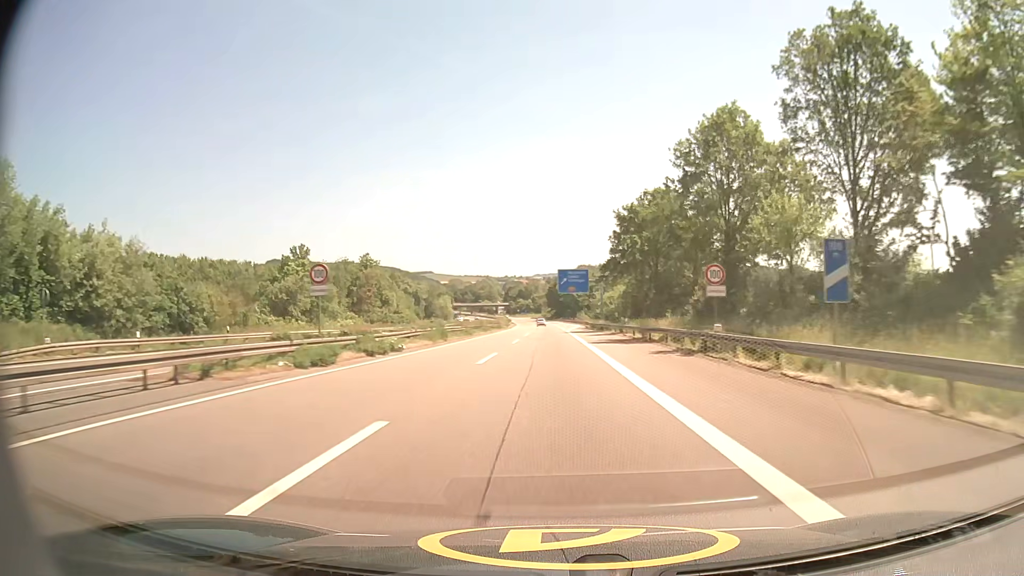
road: motorway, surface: asphalt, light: Day
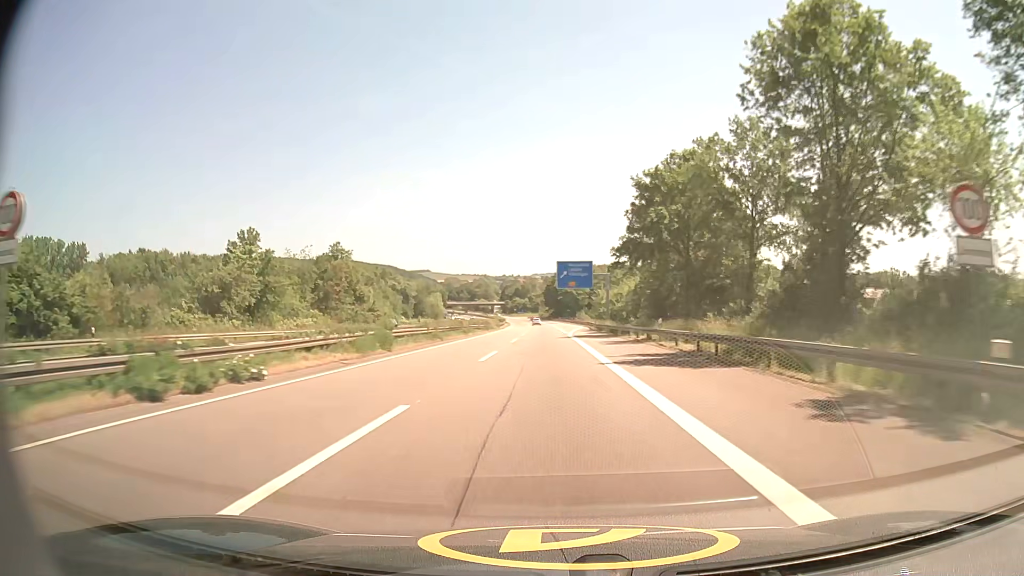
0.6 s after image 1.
(0.0, +15.9) m; 0°
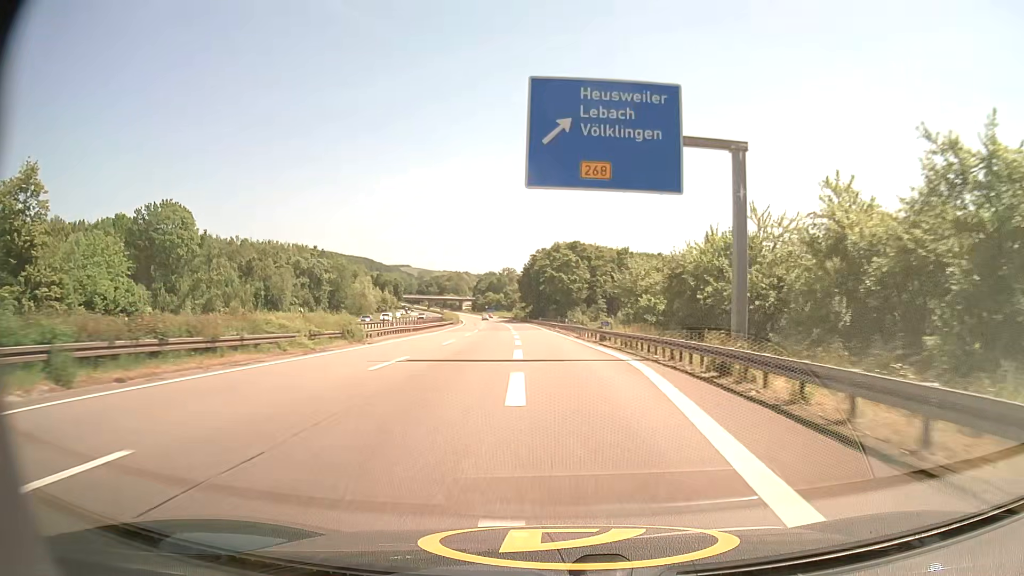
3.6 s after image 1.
(+1.0, +75.5) m; +2°
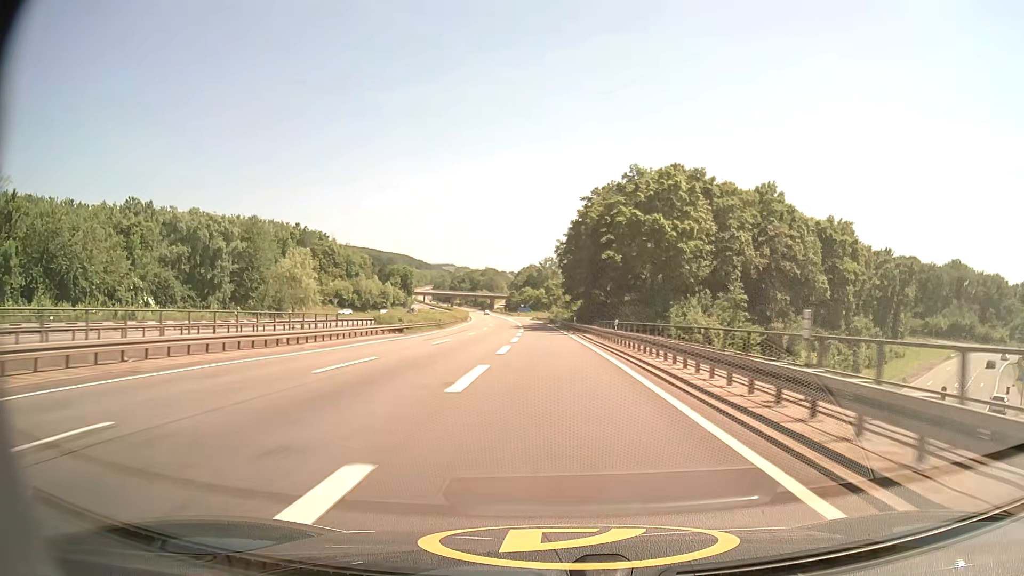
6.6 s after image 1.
(-2.6, +70.3) m; -4°
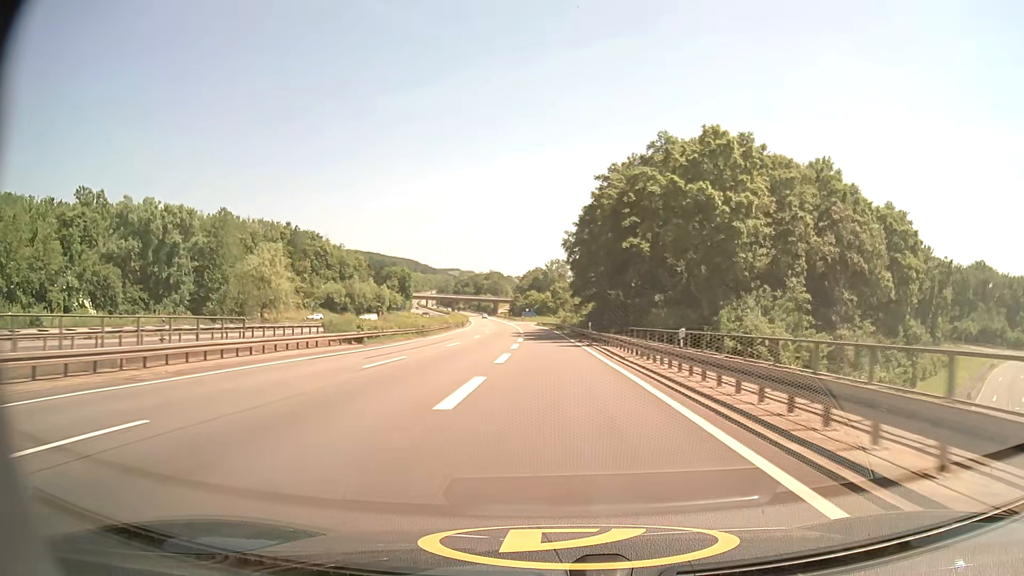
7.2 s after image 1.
(-0.1, +13.6) m; -1°
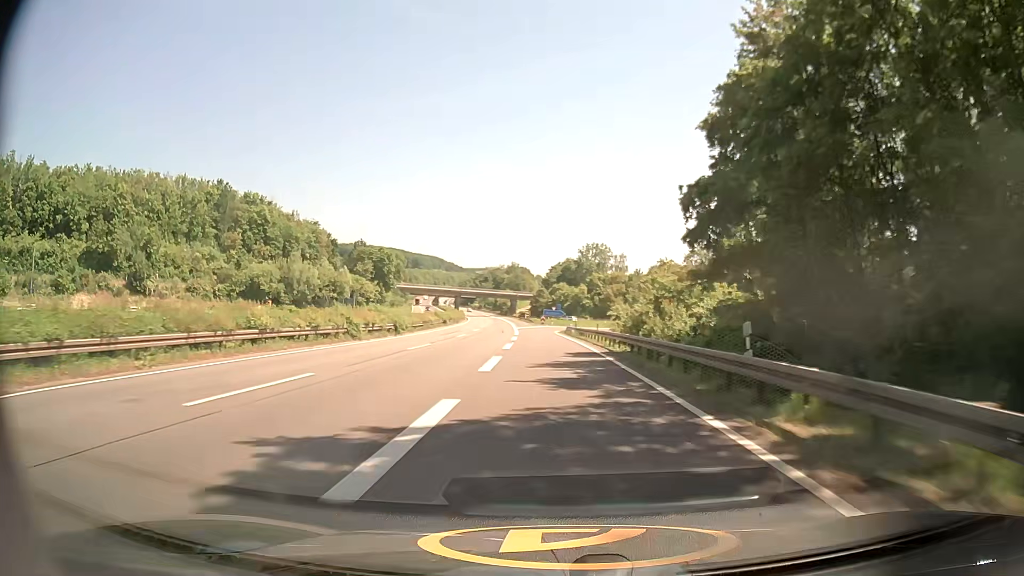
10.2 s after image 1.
(-1.1, +65.0) m; -2°
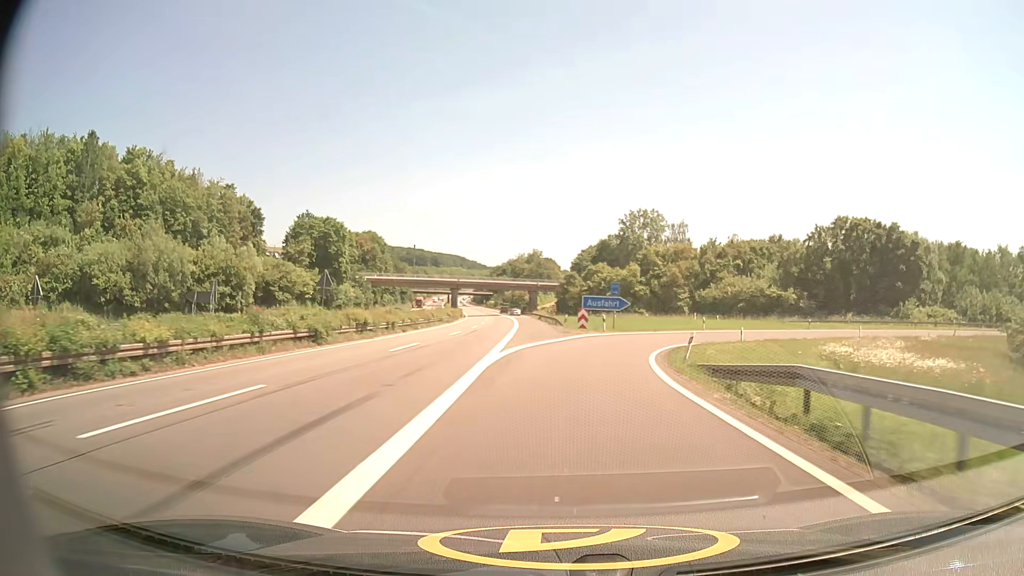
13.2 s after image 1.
(-1.5, +56.7) m; -2°
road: motorway_link
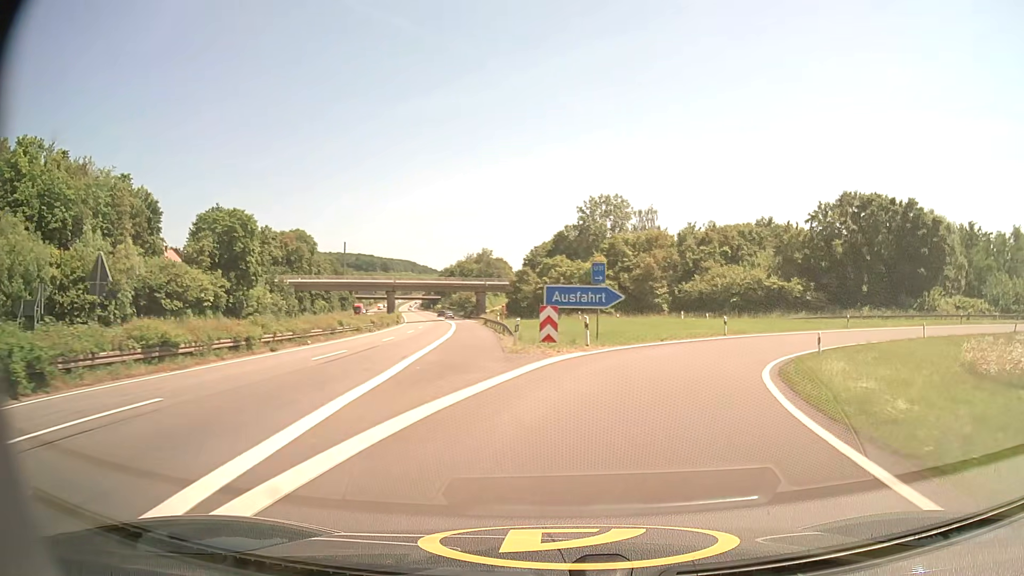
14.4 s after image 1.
(+0.2, +18.8) m; +3°
(+1, +10) (+3, +20) (+8, +29) (+14, +36) (+21, +43) (+30, +48) (+39, +51) (+49, +53) (+59, +53) (+69, +51) m
